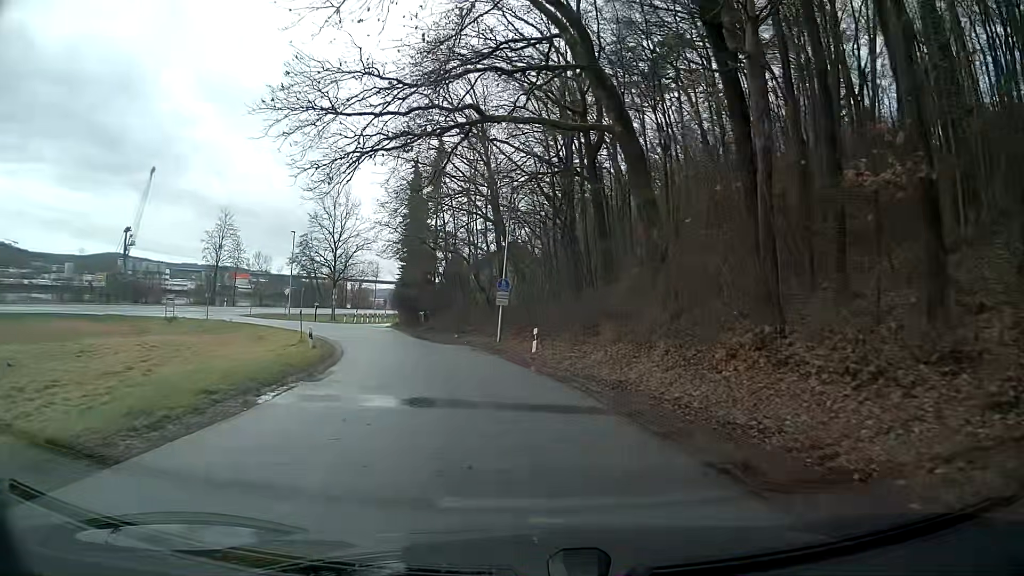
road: tertiary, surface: asphalt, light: Day
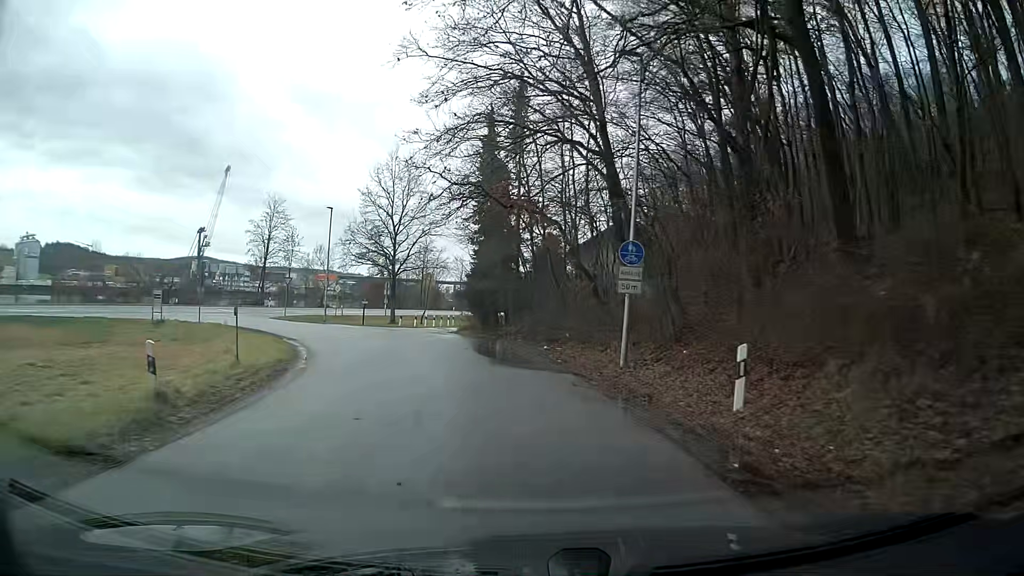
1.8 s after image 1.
(-1.0, +15.7) m; -7°
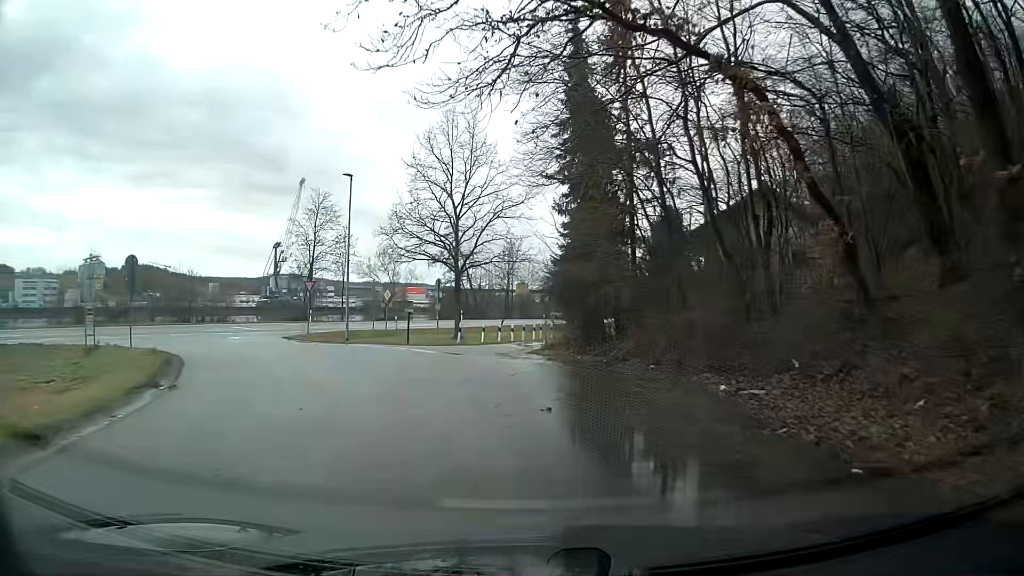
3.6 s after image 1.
(-1.2, +15.6) m; -11°
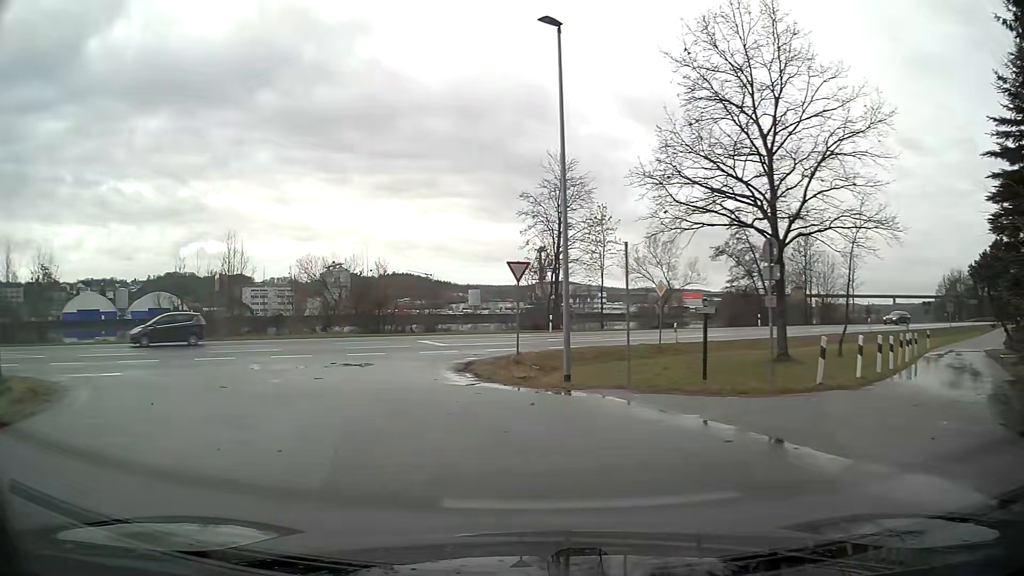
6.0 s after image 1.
(-3.8, +18.0) m; -25°
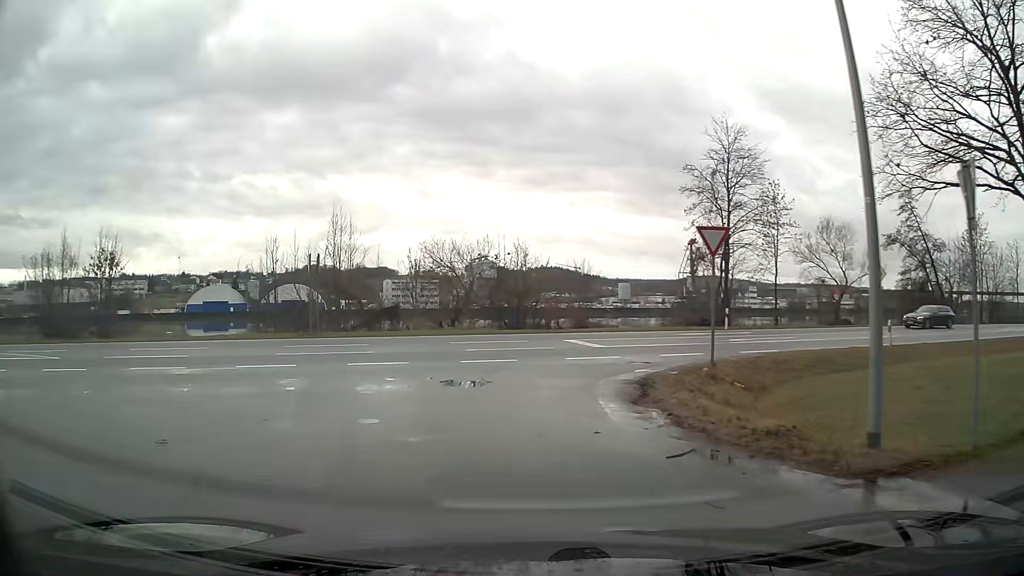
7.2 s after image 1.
(-0.7, +7.6) m; -11°
